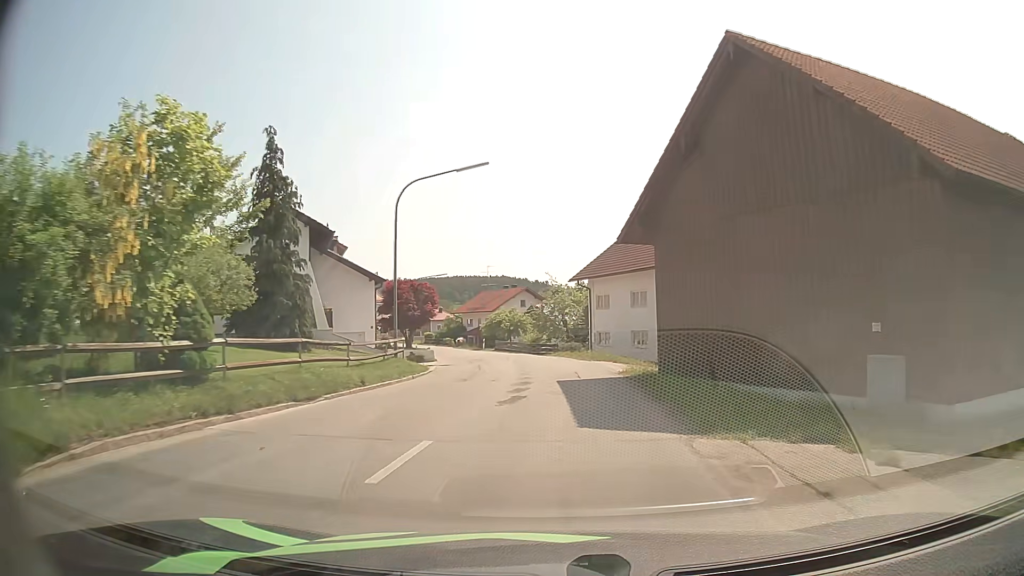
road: secondary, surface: asphalt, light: Day
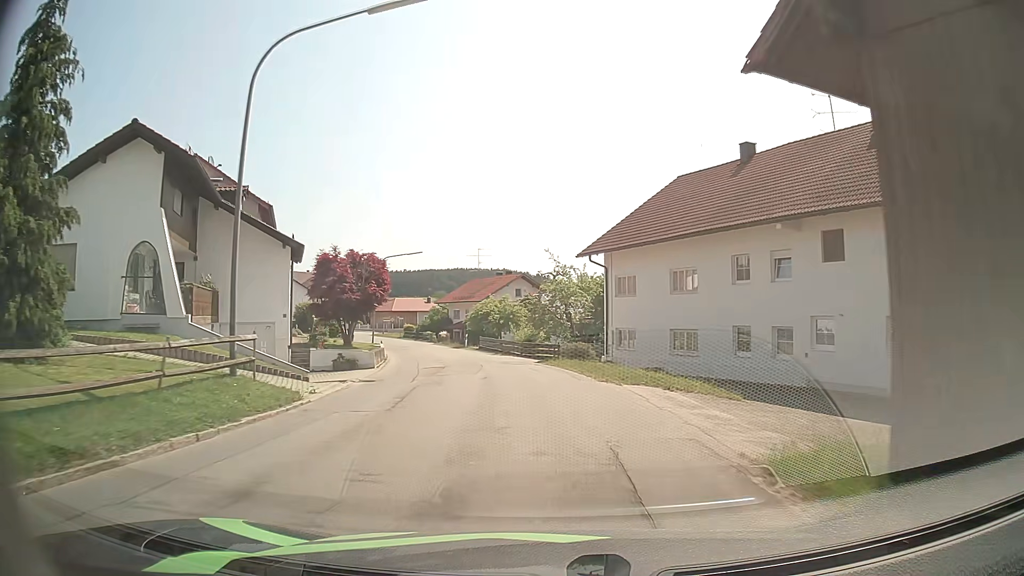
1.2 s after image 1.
(+0.1, +13.9) m; 0°
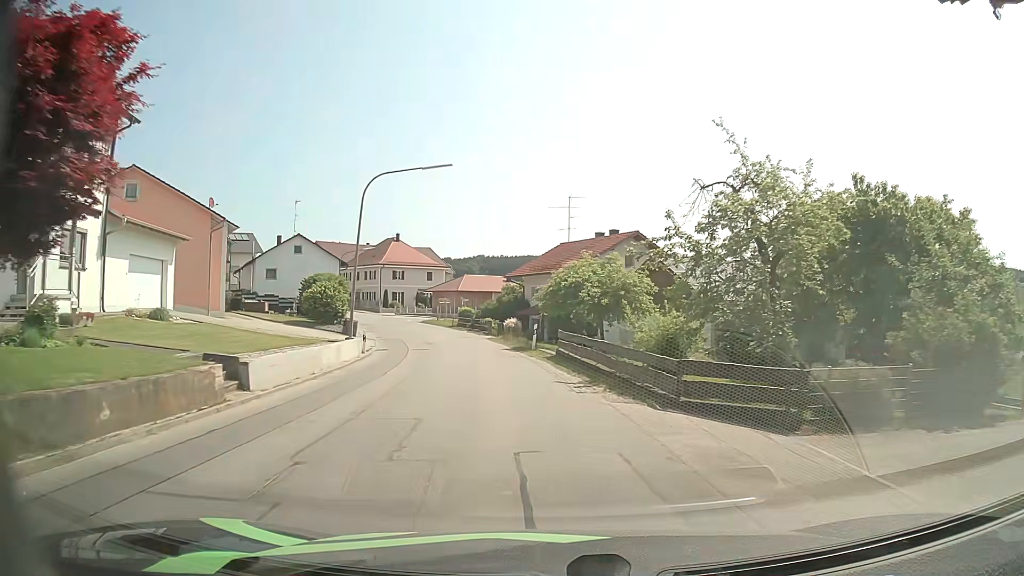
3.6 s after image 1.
(-1.9, +27.3) m; -8°
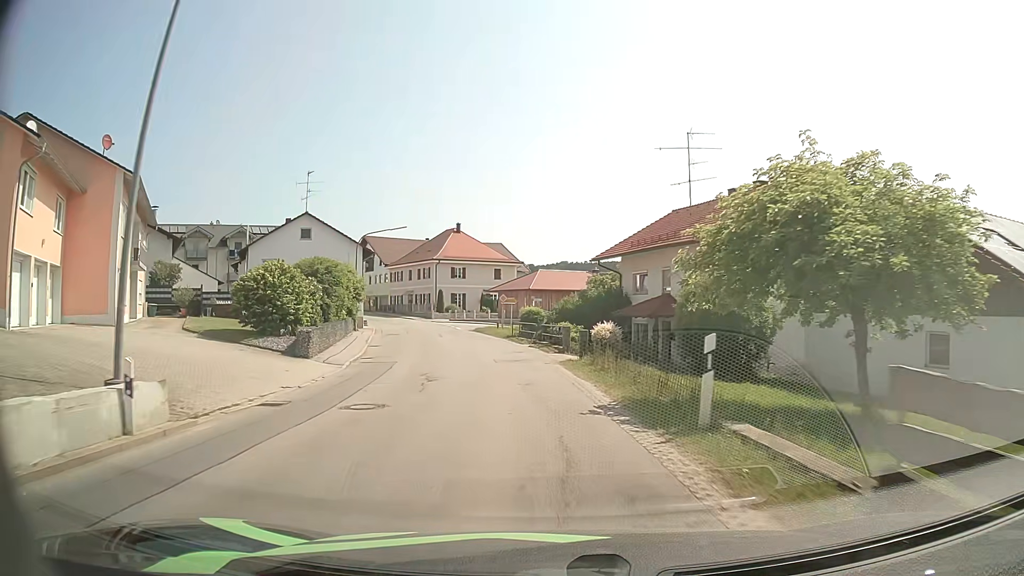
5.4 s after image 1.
(-1.3, +20.4) m; -7°
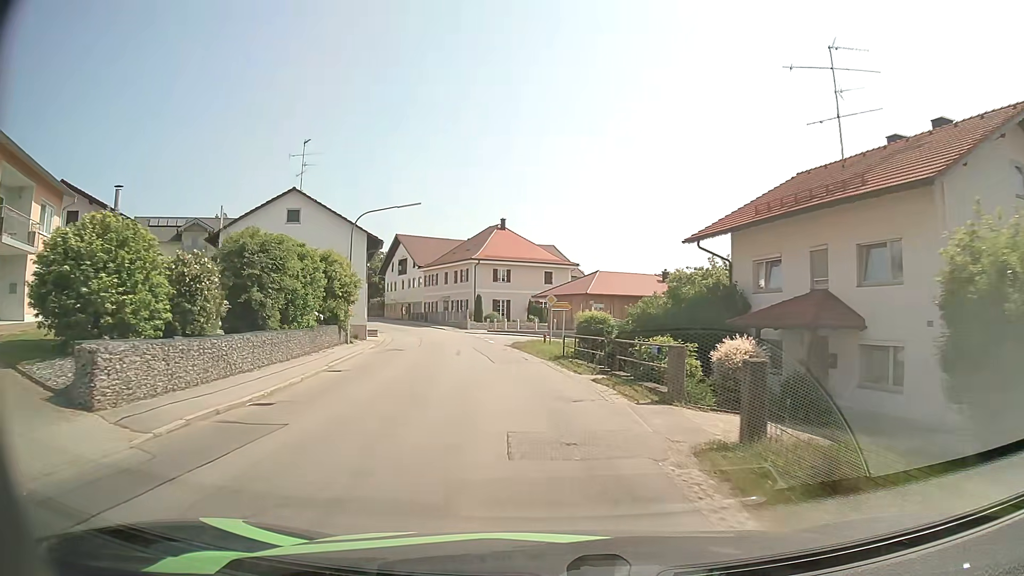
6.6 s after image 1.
(-0.6, +13.6) m; -5°
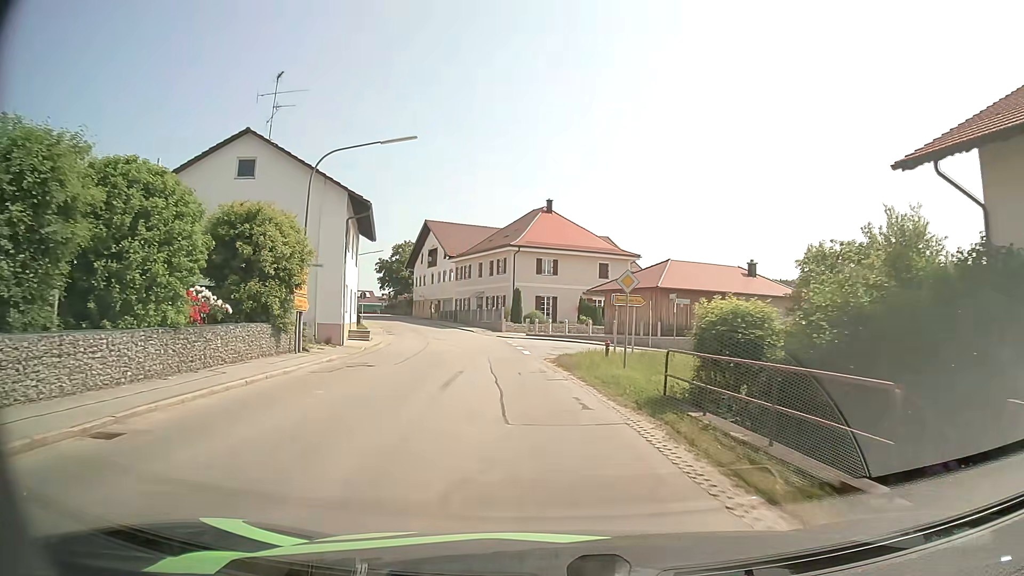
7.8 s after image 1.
(-0.5, +13.4) m; -4°
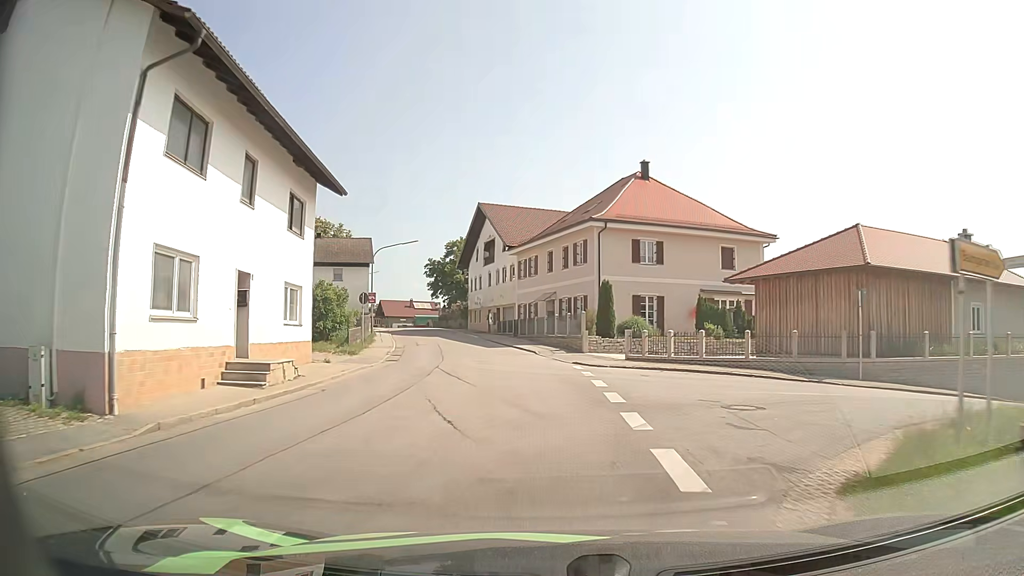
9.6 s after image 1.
(-1.2, +20.1) m; -7°
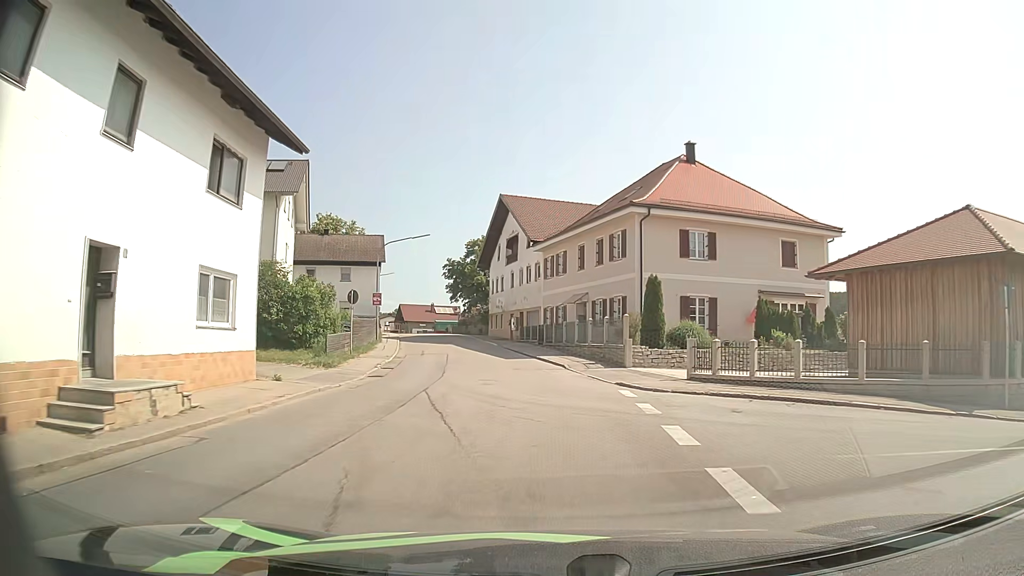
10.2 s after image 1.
(-0.1, +6.8) m; -3°
(0, +10) (-1, +20) (-2, +30) (-4, +40) (-5, +50) (-7, +59) (-10, +69) (-13, +79) (-16, +88) (-20, +97) m
